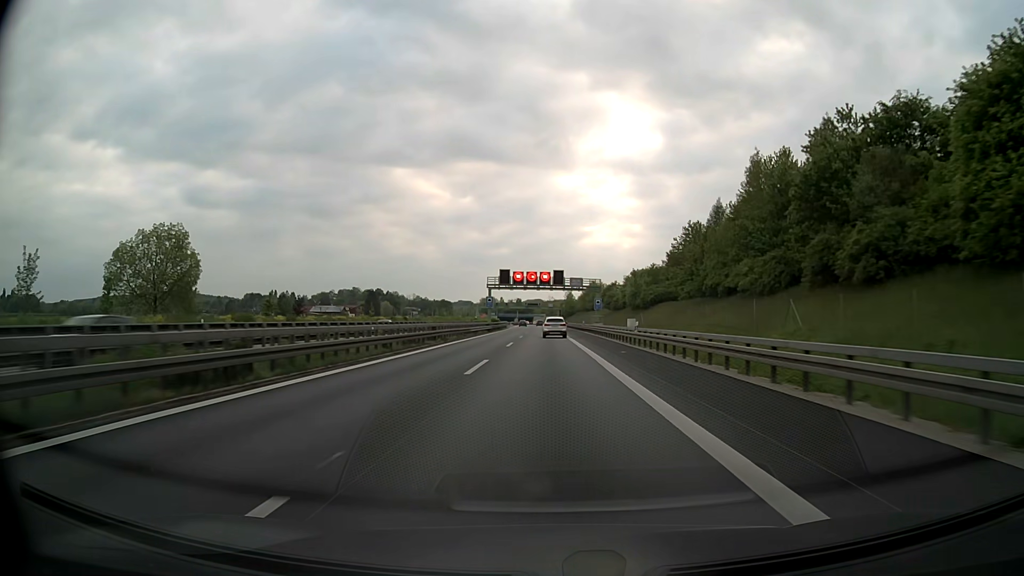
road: motorway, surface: asphalt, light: Day
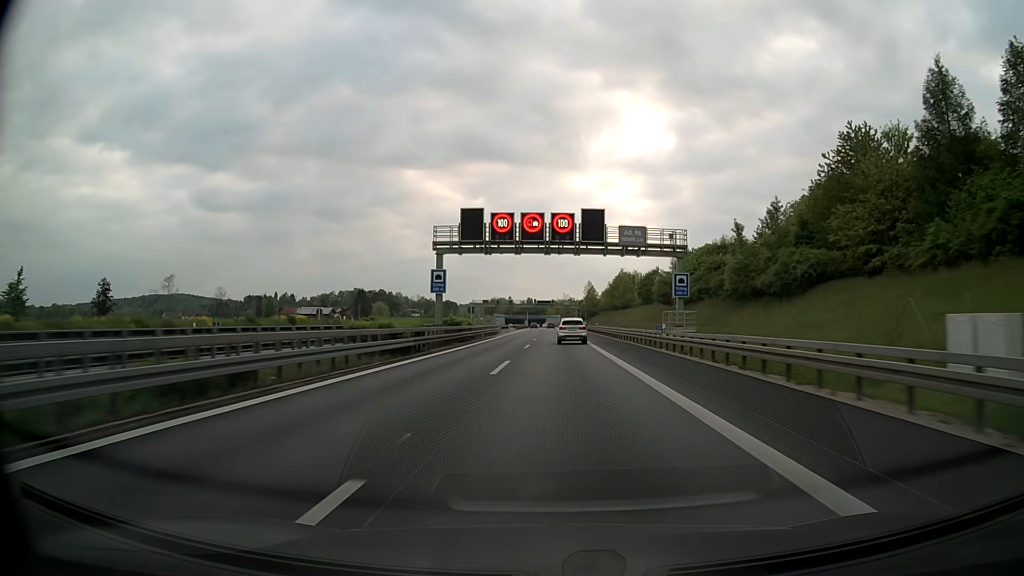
(-0.5, +53.3) m; -1°
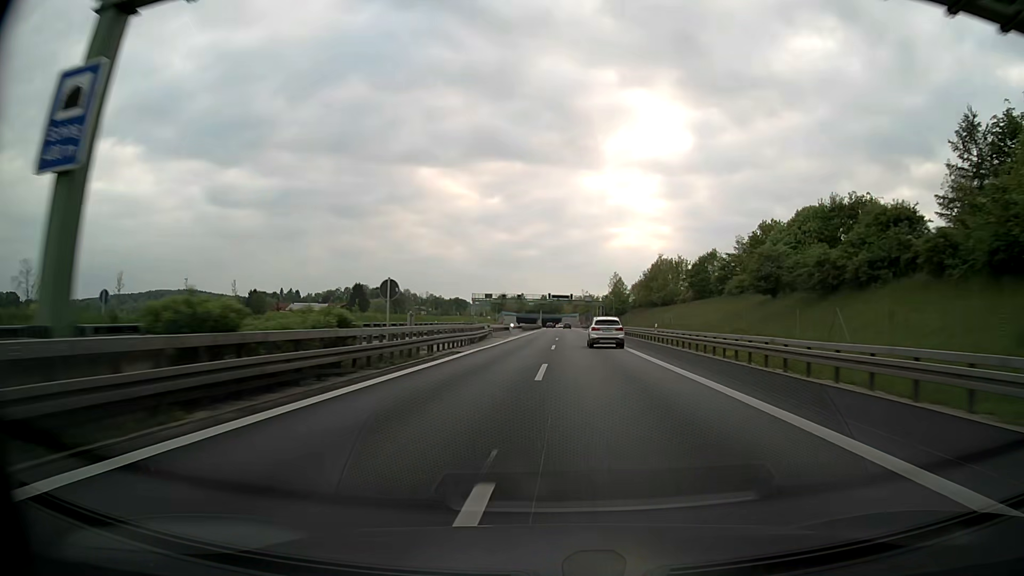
(-0.6, +36.2) m; -1°
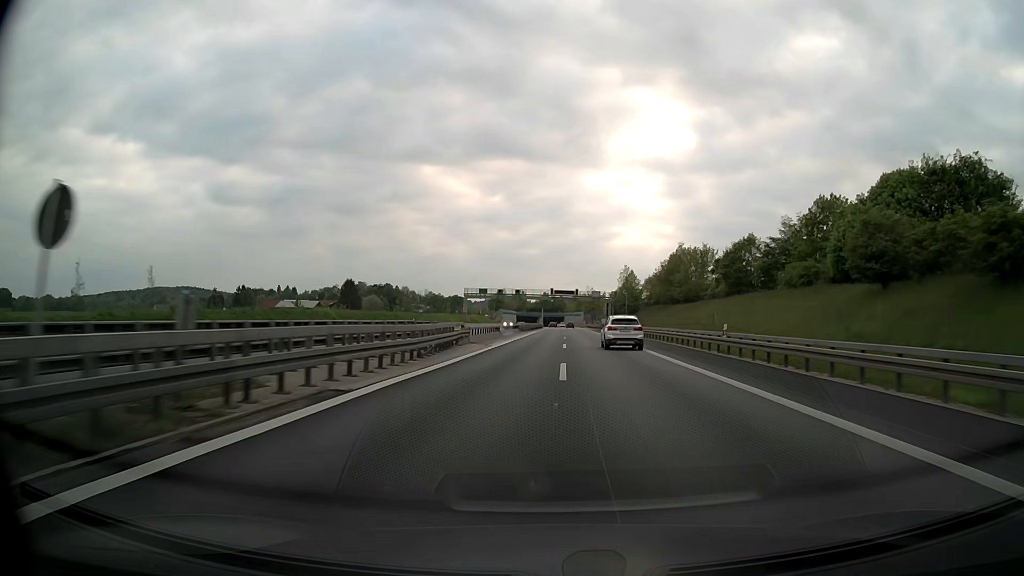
(-0.1, +18.3) m; 0°
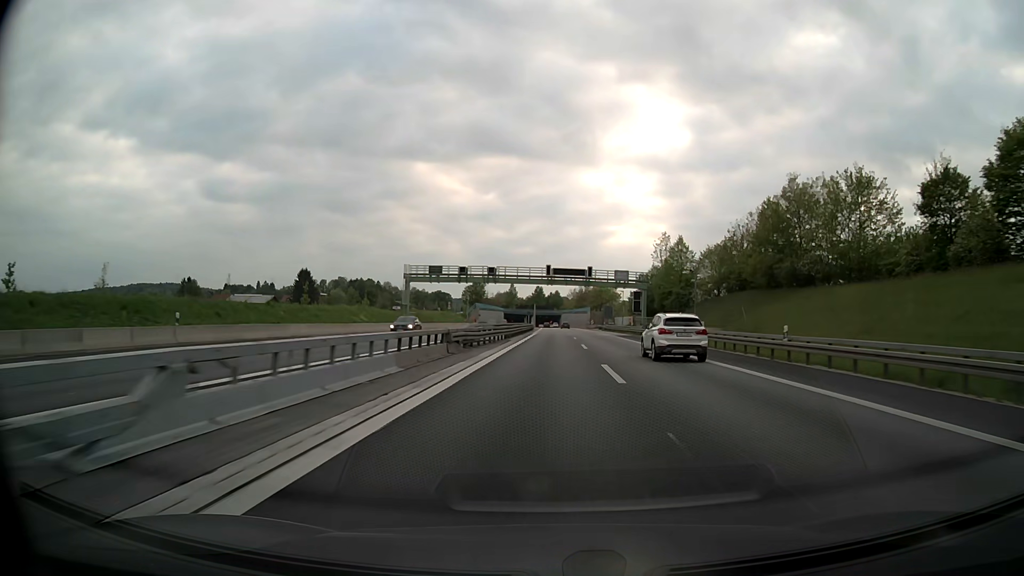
(+0.3, +55.0) m; +1°
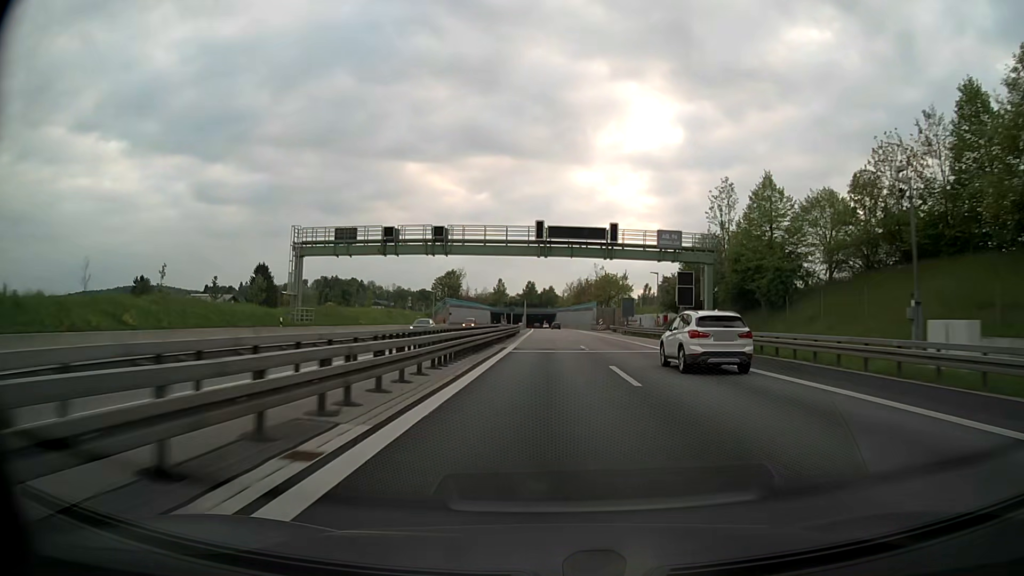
(+0.2, +36.6) m; +1°
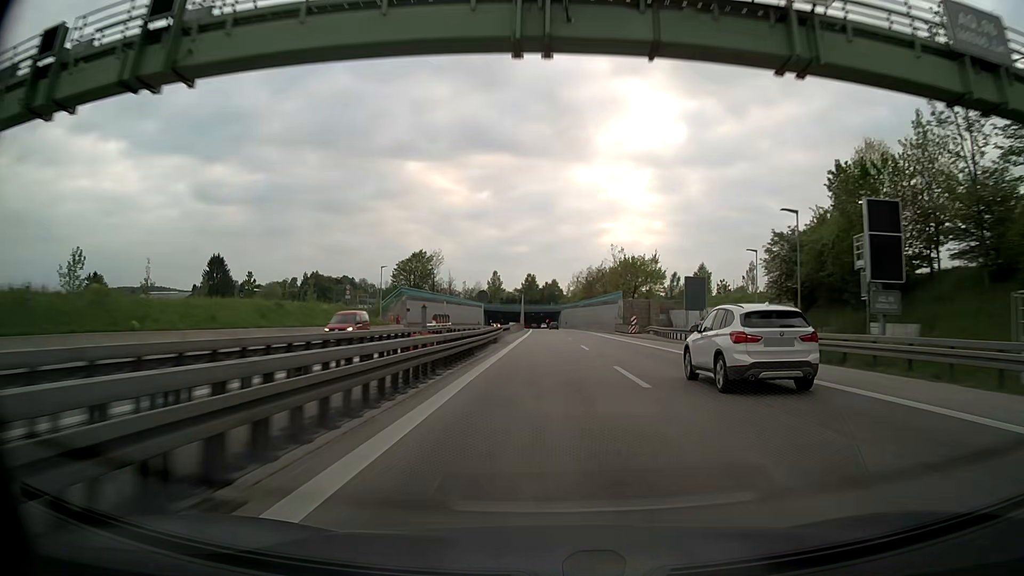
(0.0, +36.5) m; 0°
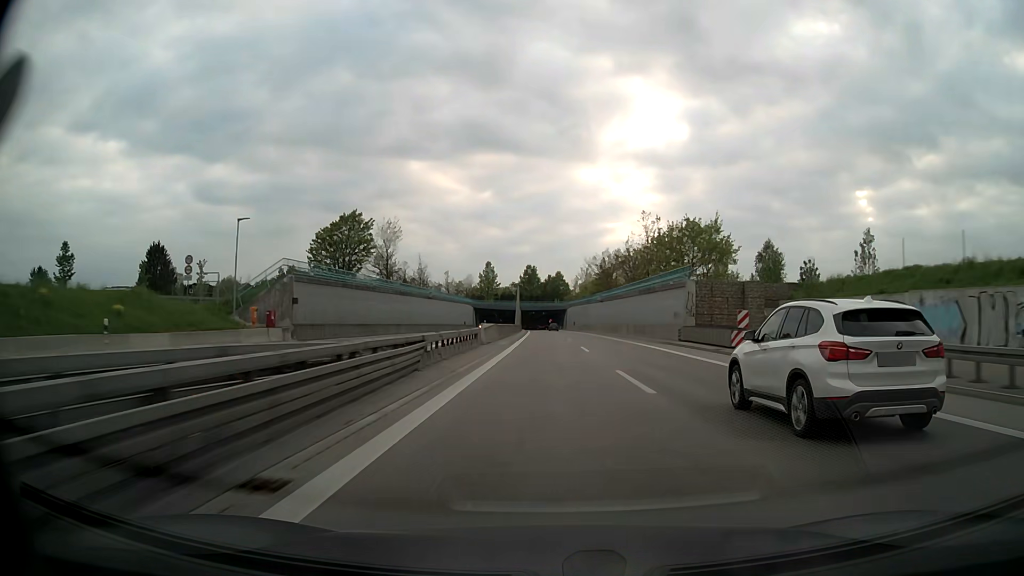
(-0.1, +36.5) m; 0°
(0, +10) (0, +20) (0, +30) (0, +40) (0, +50) (0, +60) (-1, +70) (-1, +80) (-1, +90) (-1, +100) m
